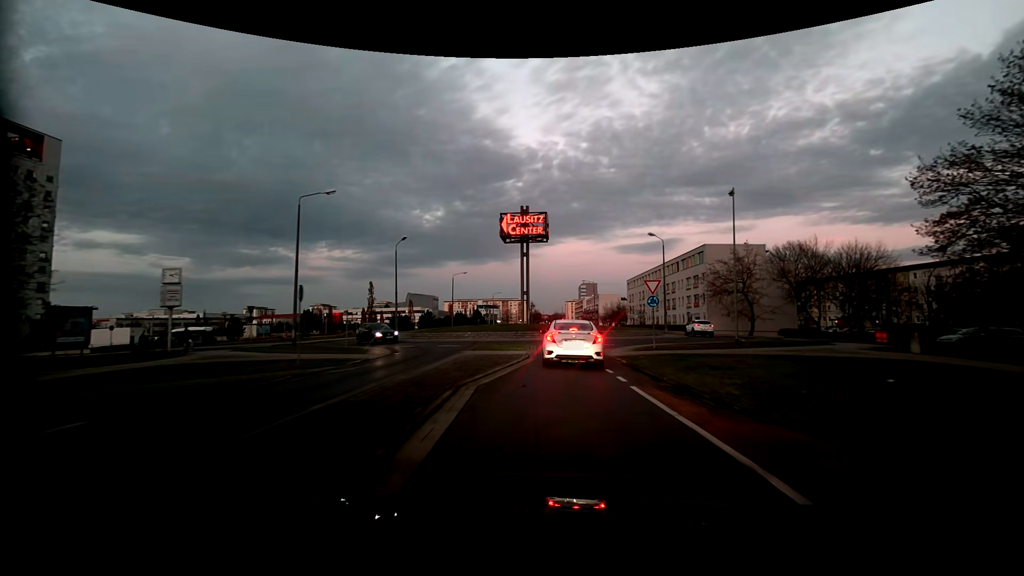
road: tertiary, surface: asphalt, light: Dusk
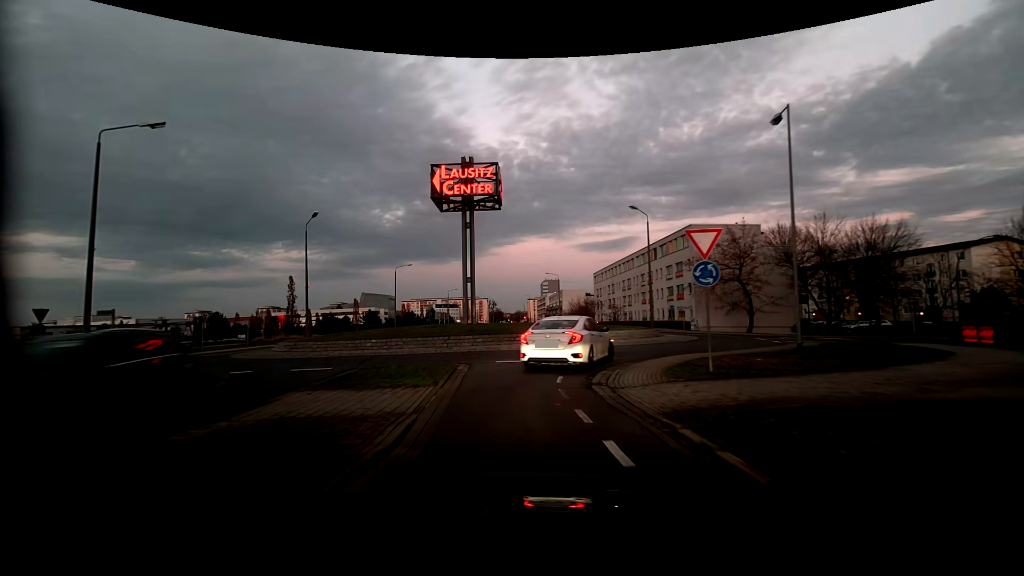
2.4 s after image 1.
(+0.6, +12.7) m; +3°
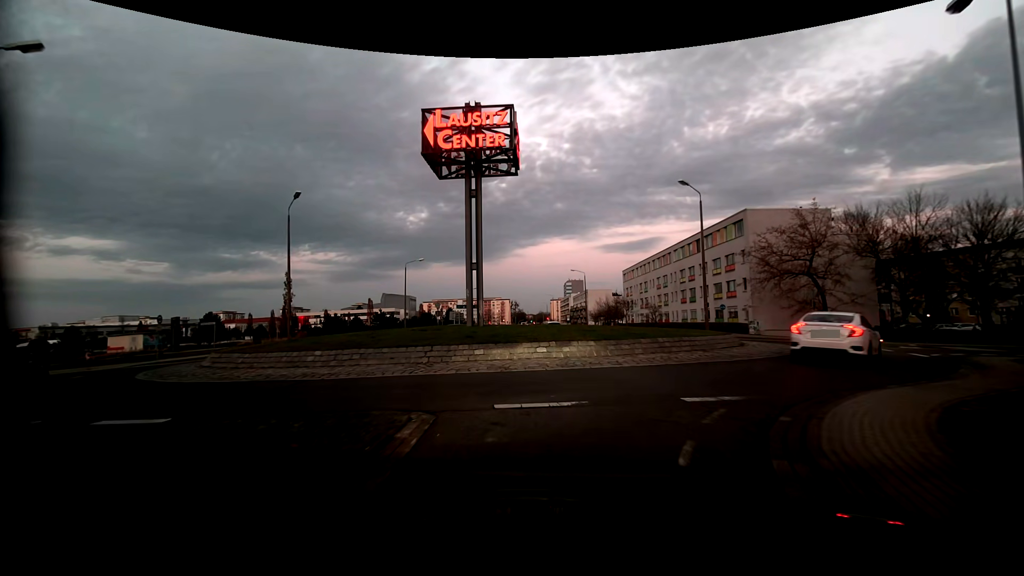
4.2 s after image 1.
(-0.1, +8.1) m; -2°
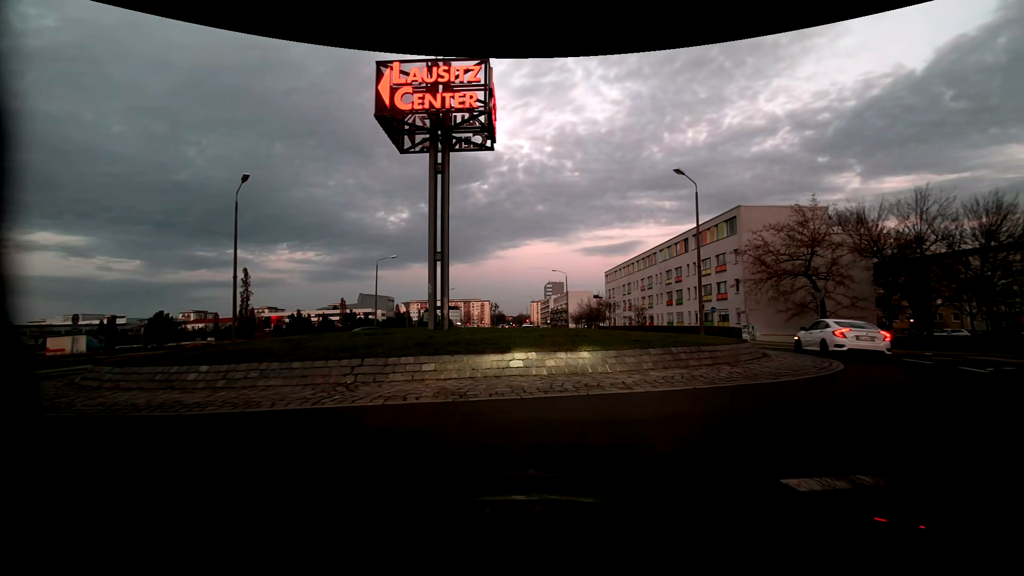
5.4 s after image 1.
(+0.1, +3.6) m; +3°
